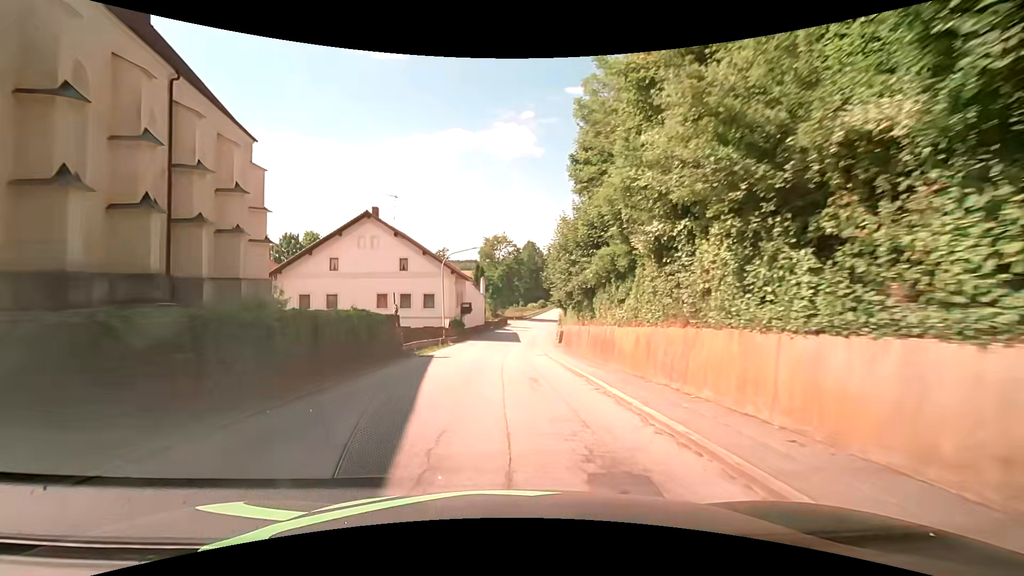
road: secondary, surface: asphalt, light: Day
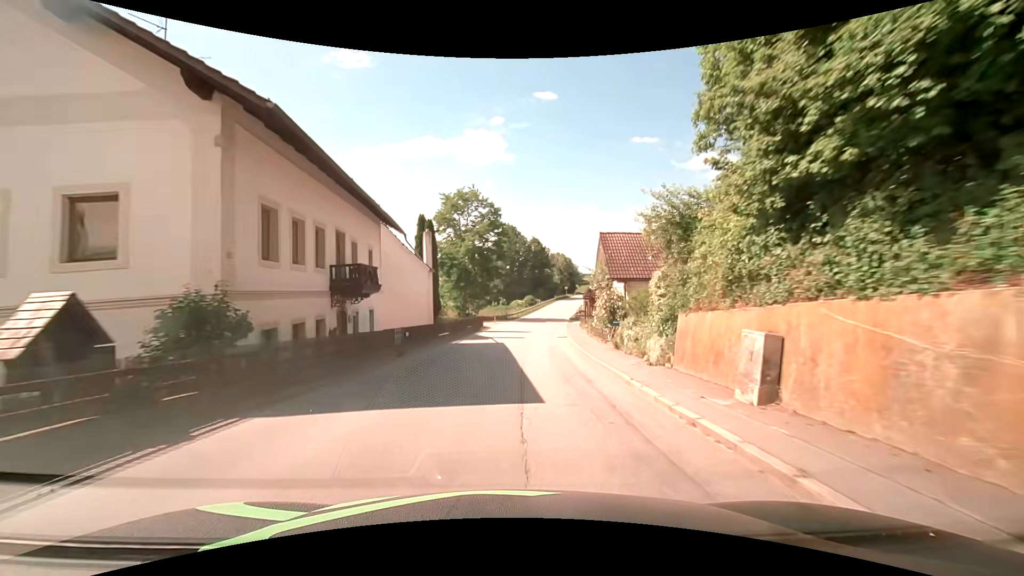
(-0.4, +35.8) m; +2°
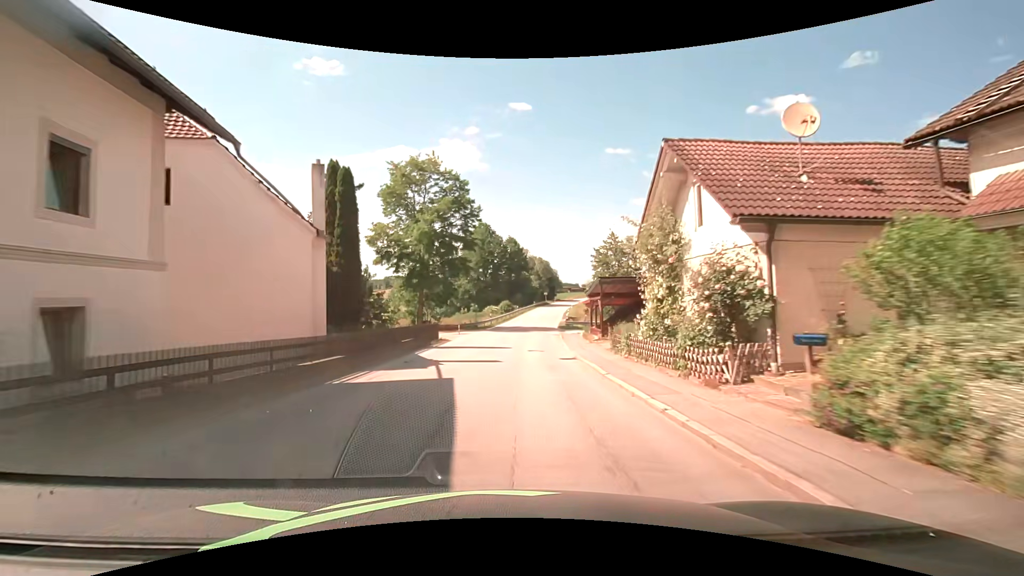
(+0.4, +15.4) m; +3°
(0, +10) (0, +20) (+1, +30) (+1, +40) (+2, +50) (+3, +60) (+4, +70) (+6, +80) (+7, +90) (+9, +100) m
